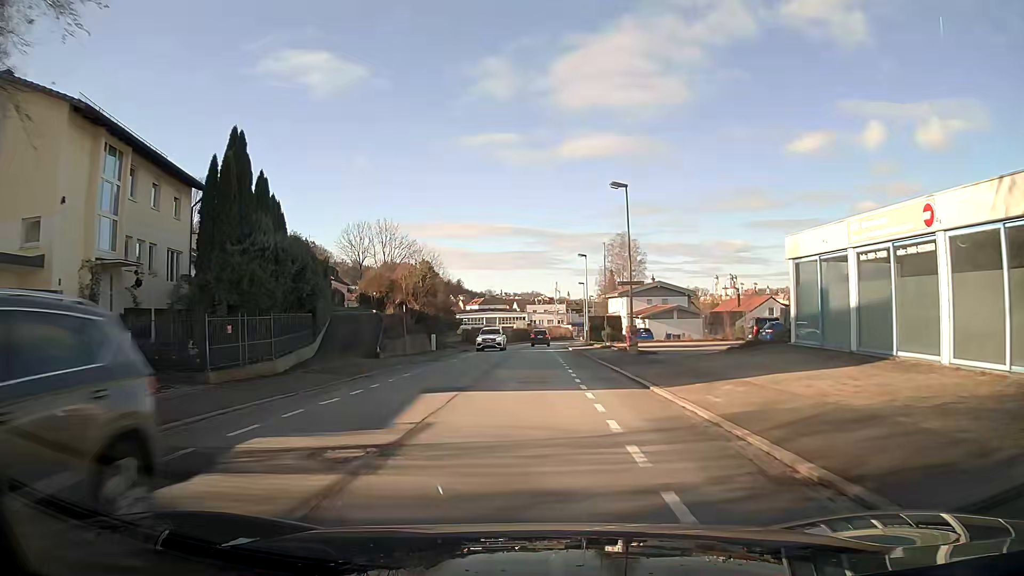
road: primary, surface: asphalt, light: Day
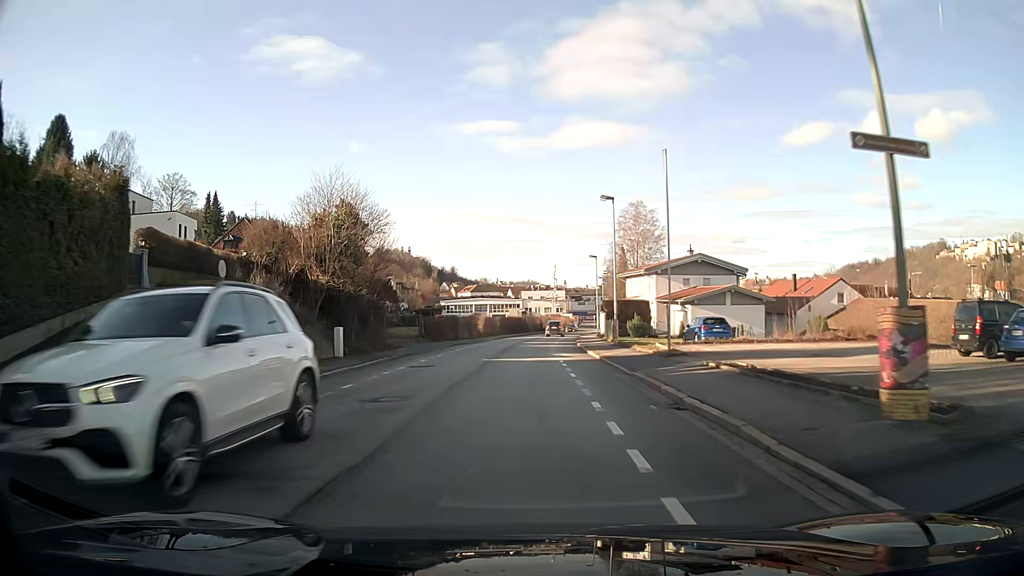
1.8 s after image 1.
(+0.1, +23.4) m; 0°
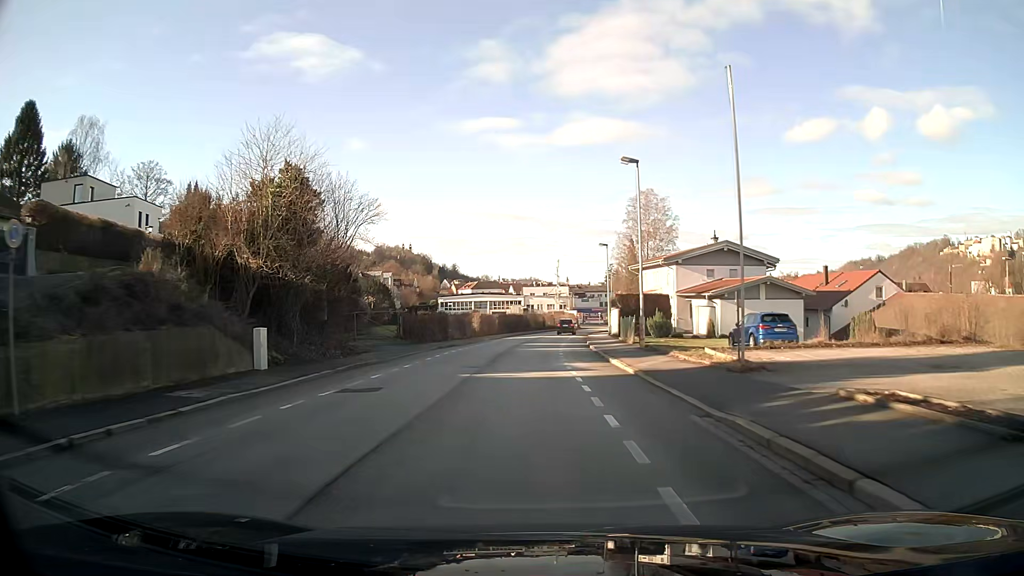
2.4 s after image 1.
(0.0, +8.1) m; 0°
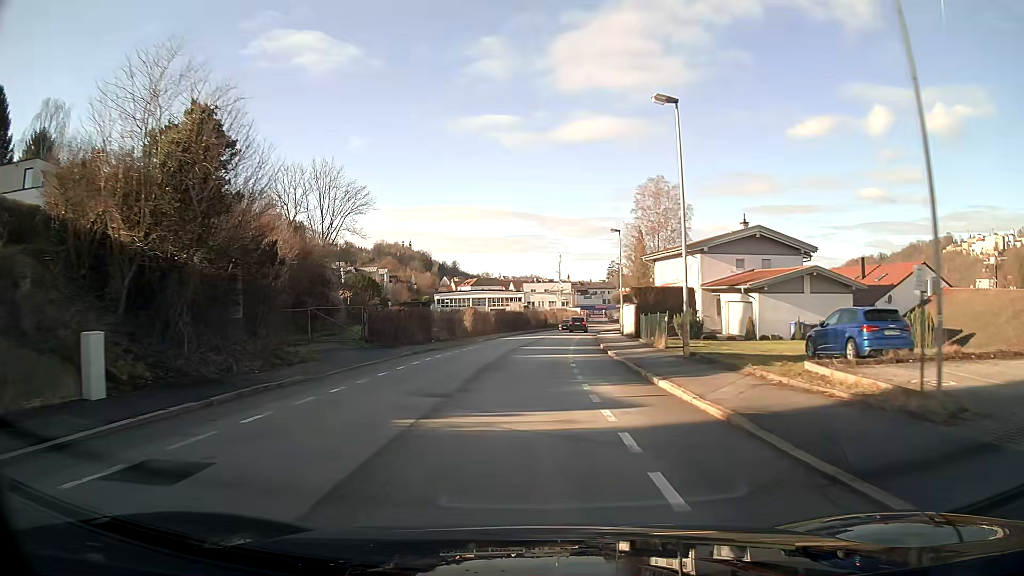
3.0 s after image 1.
(0.0, +8.0) m; 0°
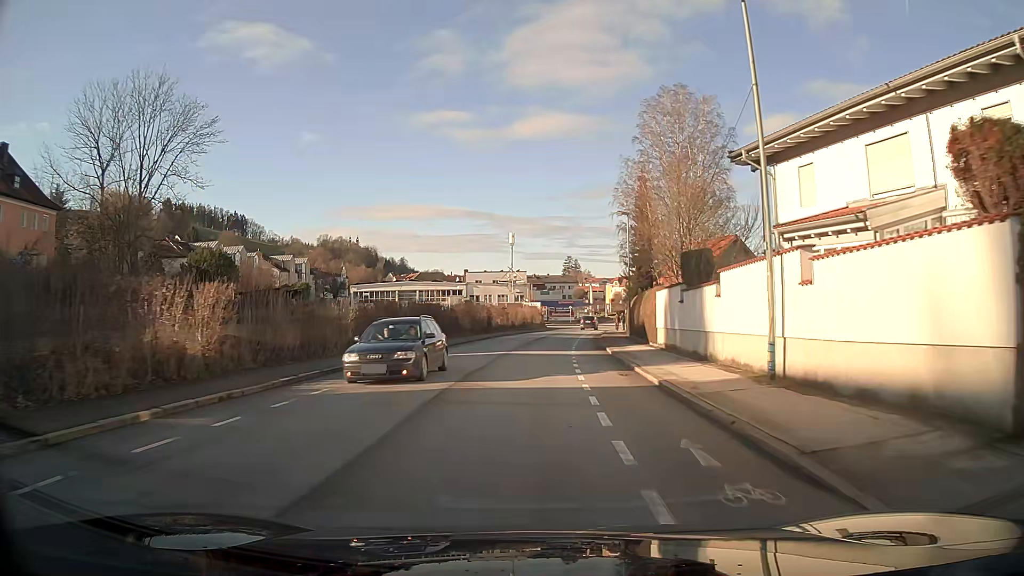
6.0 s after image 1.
(+1.3, +38.0) m; +4°
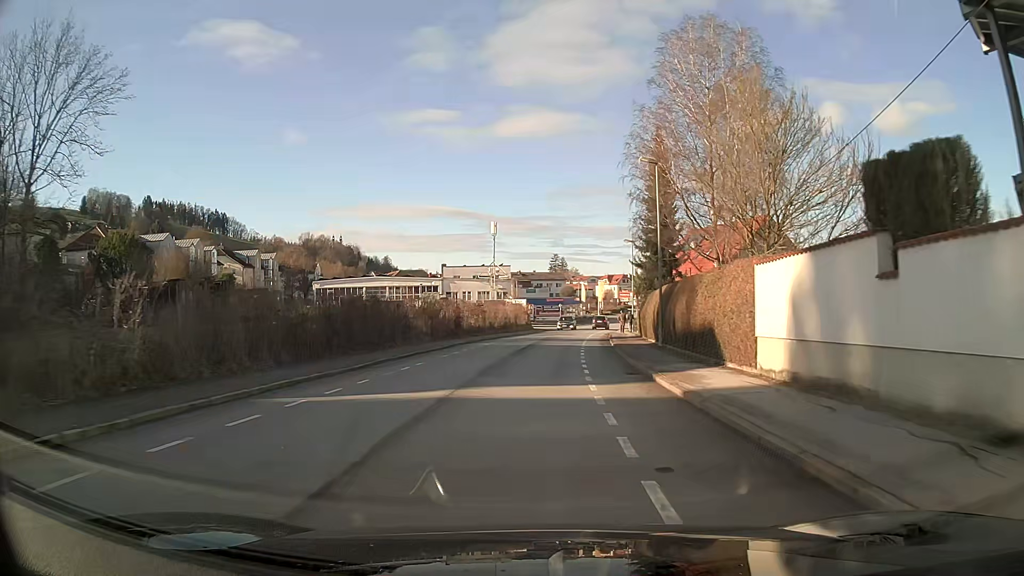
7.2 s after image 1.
(+0.1, +14.4) m; +1°
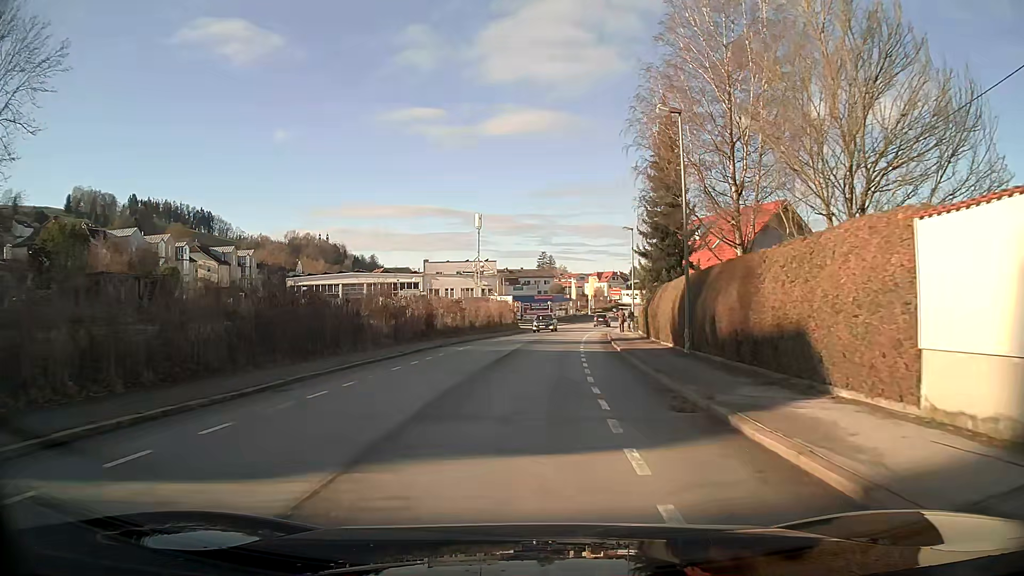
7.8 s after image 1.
(+0.1, +7.0) m; +1°
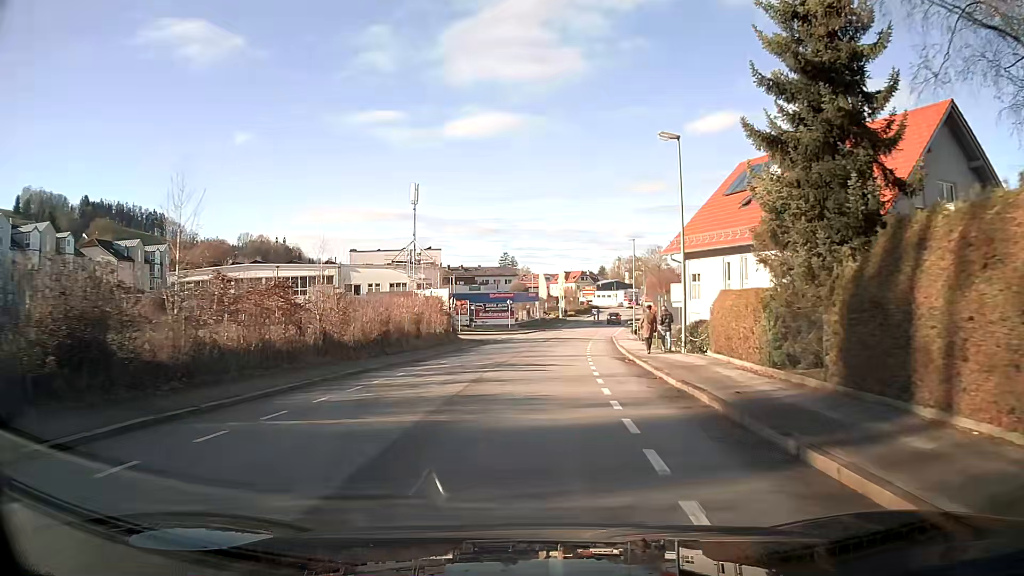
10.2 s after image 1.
(+0.7, +27.4) m; +3°
(0, +10) (0, +20) (+1, +30) (+2, +40) (+3, +50) (+5, +60) (+7, +70) (+9, +79) (+10, +89) (+12, +99) m
